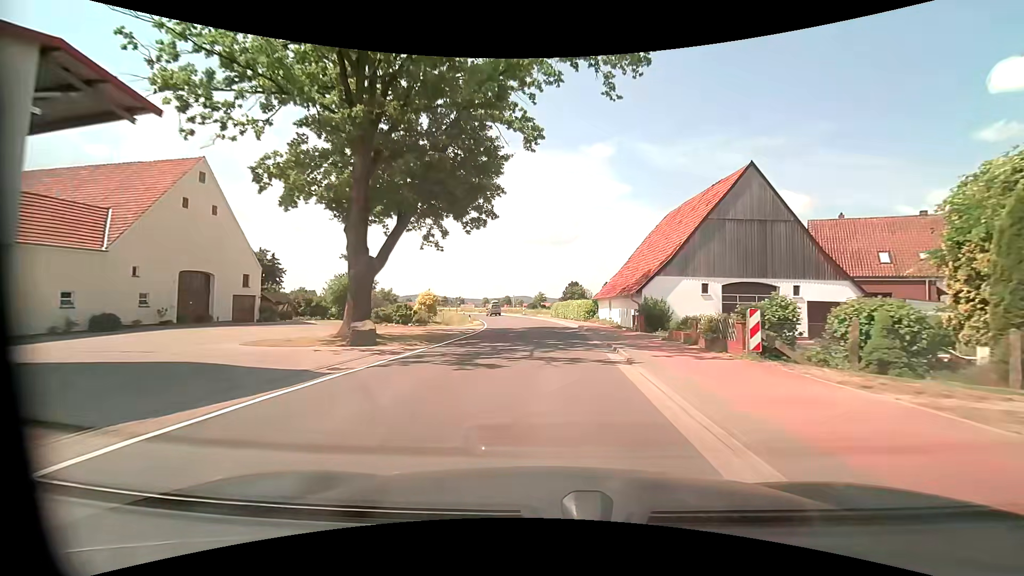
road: tertiary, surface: asphalt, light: Day
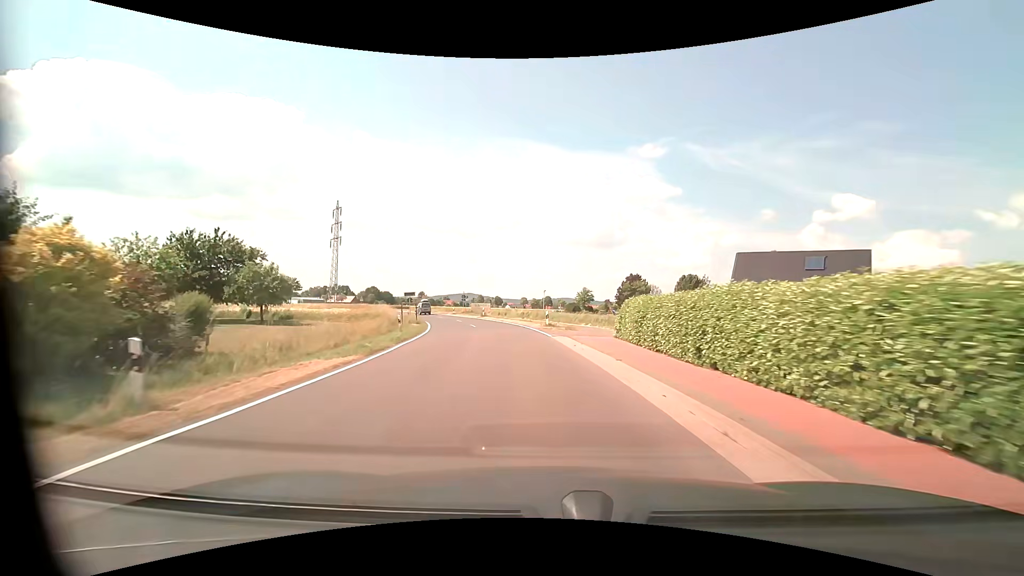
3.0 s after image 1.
(-0.2, +38.8) m; -5°
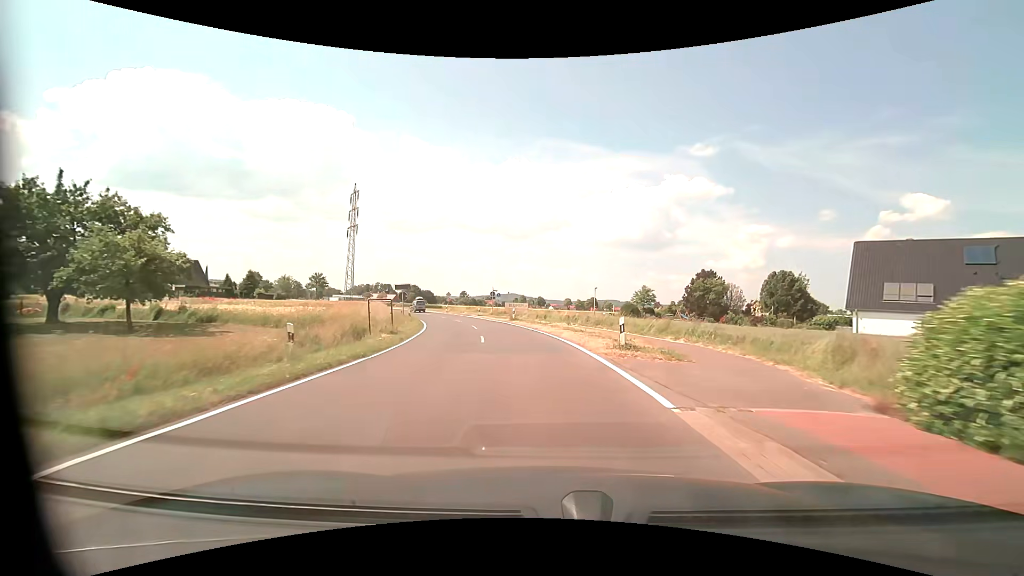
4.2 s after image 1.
(-0.6, +15.5) m; -5°
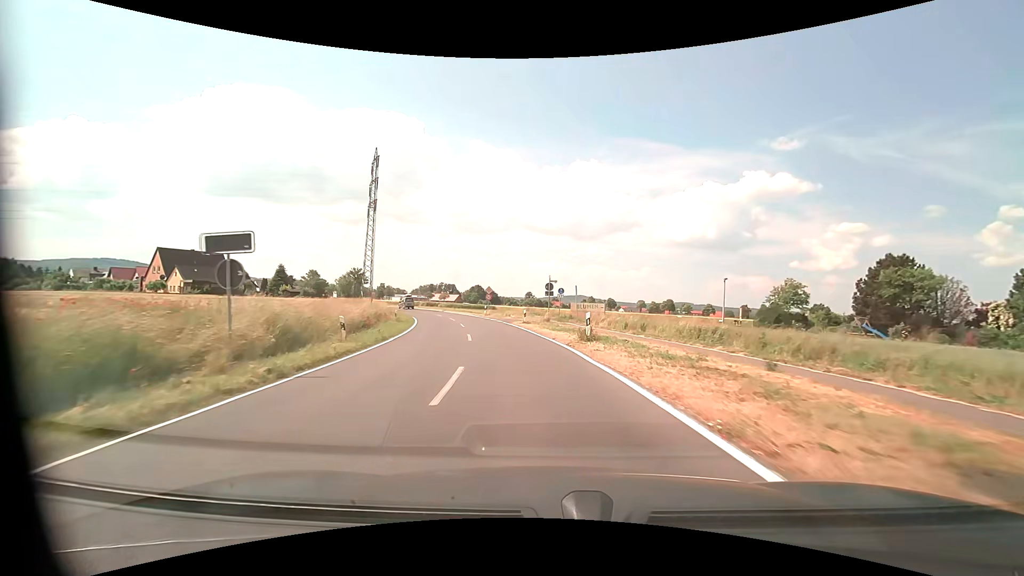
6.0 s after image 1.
(-1.4, +23.2) m; -7°
